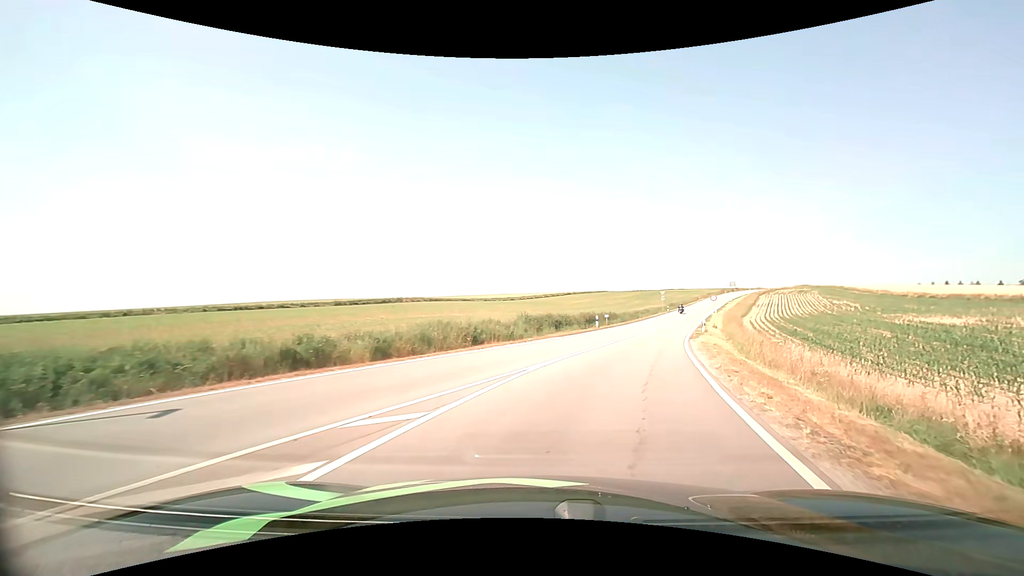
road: tertiary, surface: asphalt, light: Day
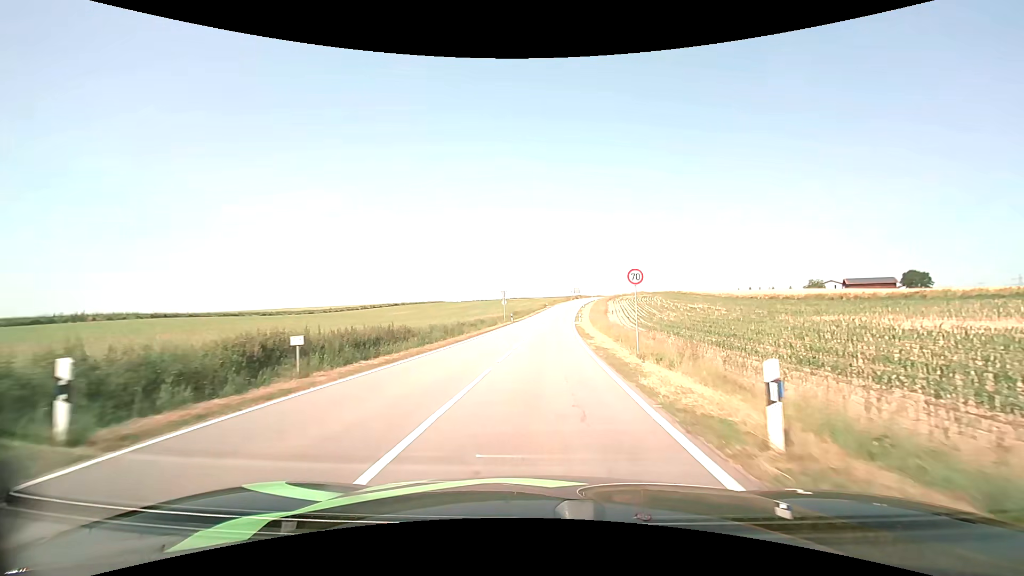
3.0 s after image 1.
(+7.9, +33.6) m; +18°
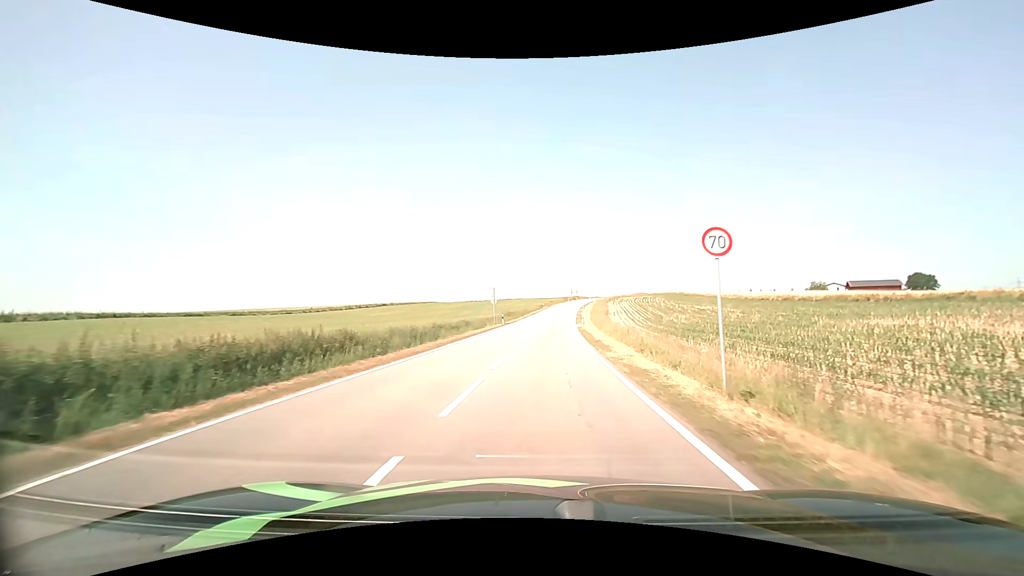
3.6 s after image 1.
(0.0, +8.5) m; 0°
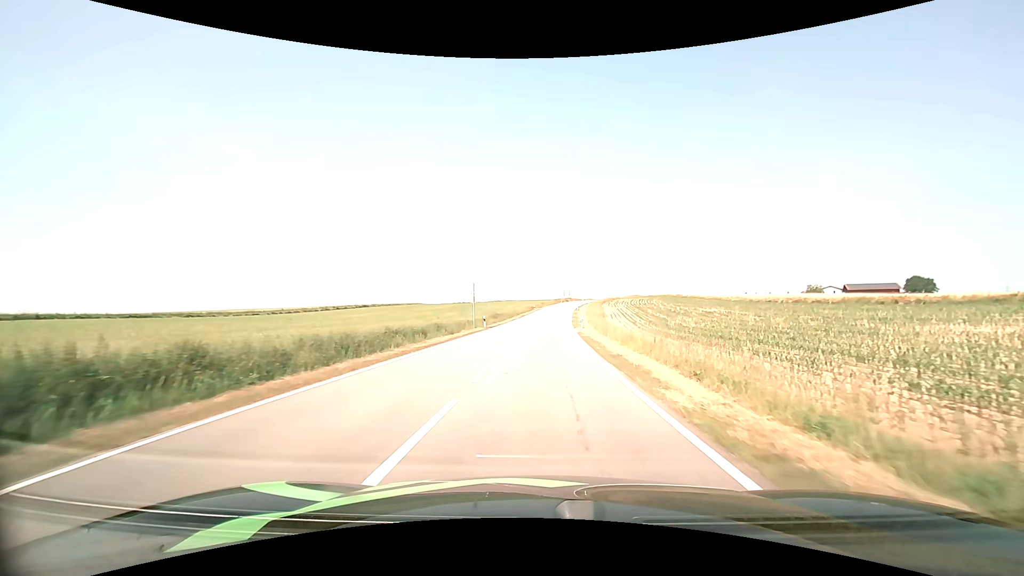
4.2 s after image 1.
(+0.1, +9.0) m; +1°
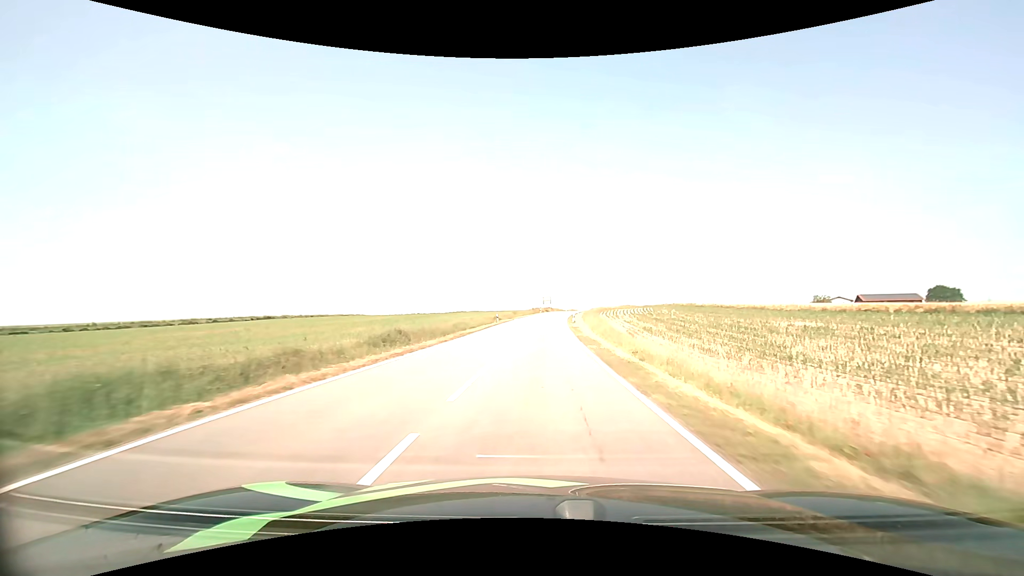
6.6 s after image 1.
(+0.9, +40.2) m; +3°
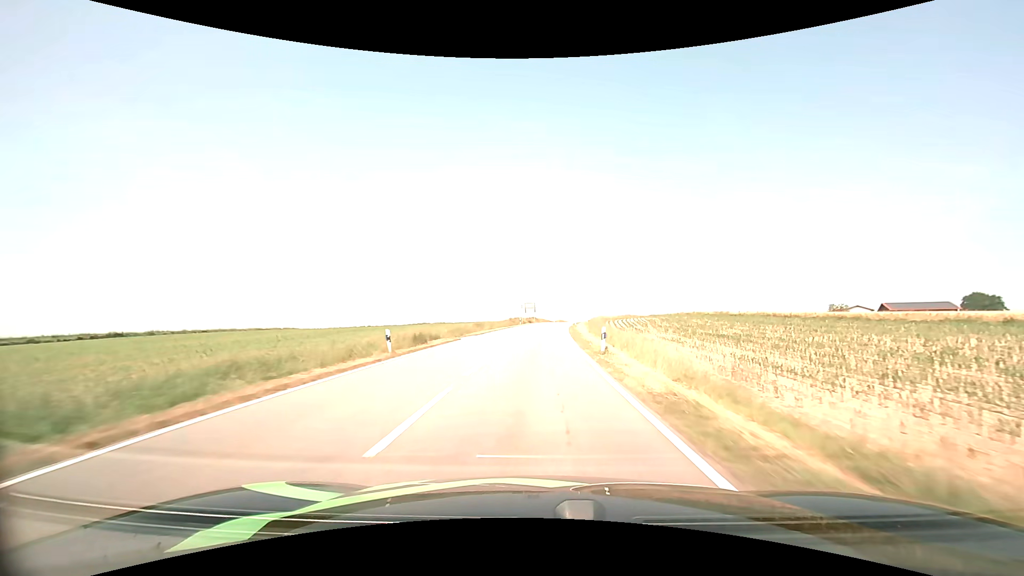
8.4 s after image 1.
(+0.6, +33.7) m; +2°
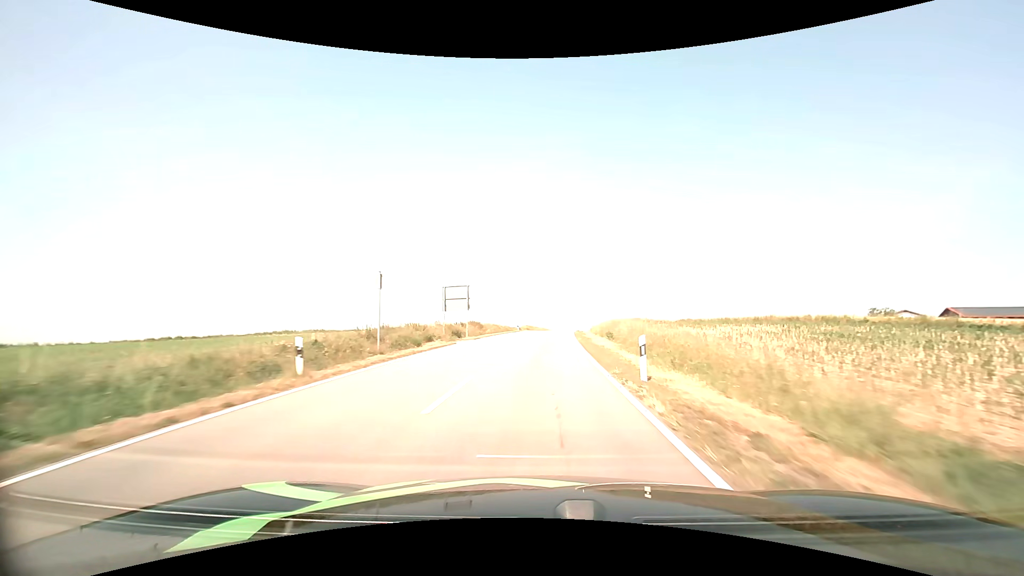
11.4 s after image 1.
(+2.1, +59.7) m; +4°
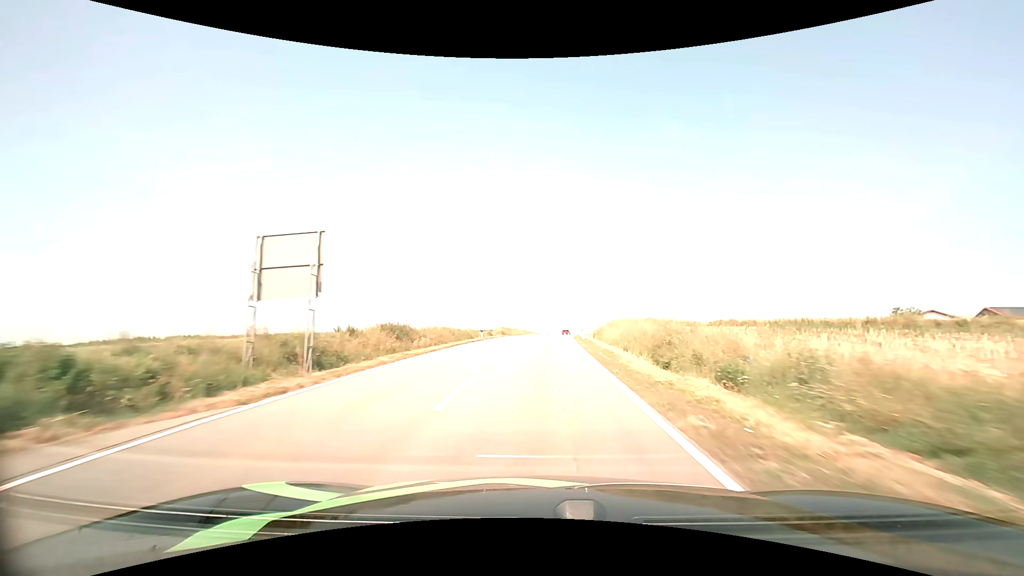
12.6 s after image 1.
(+0.4, +24.7) m; +2°
(0, +10) (0, +20) (+1, +30) (+1, +40) (+2, +50) (+2, +60) (+3, +70) (+4, +80) (+6, +90) (+7, +100) m
